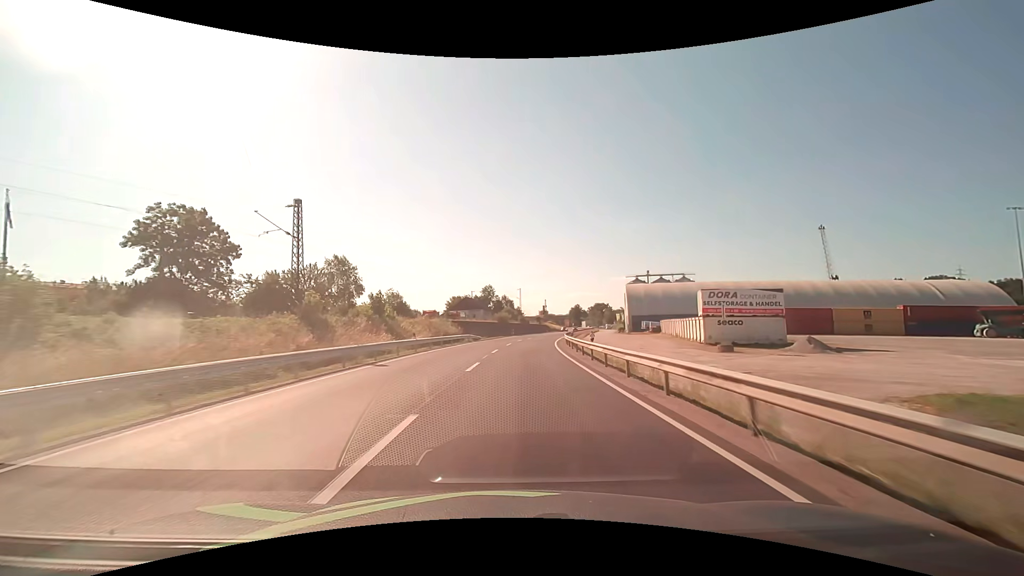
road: primary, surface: asphalt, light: Day
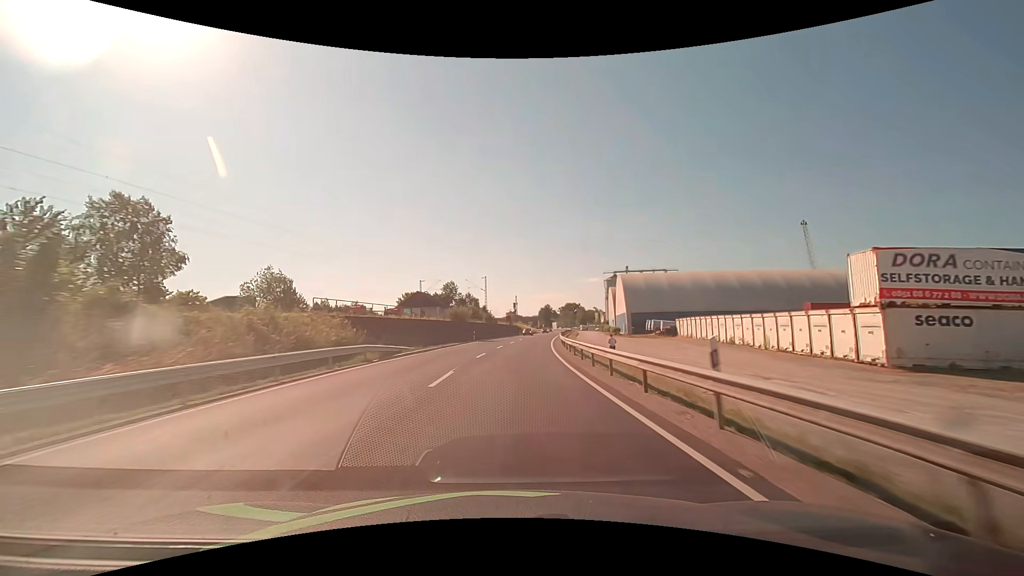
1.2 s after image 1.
(+0.9, +28.0) m; +4°
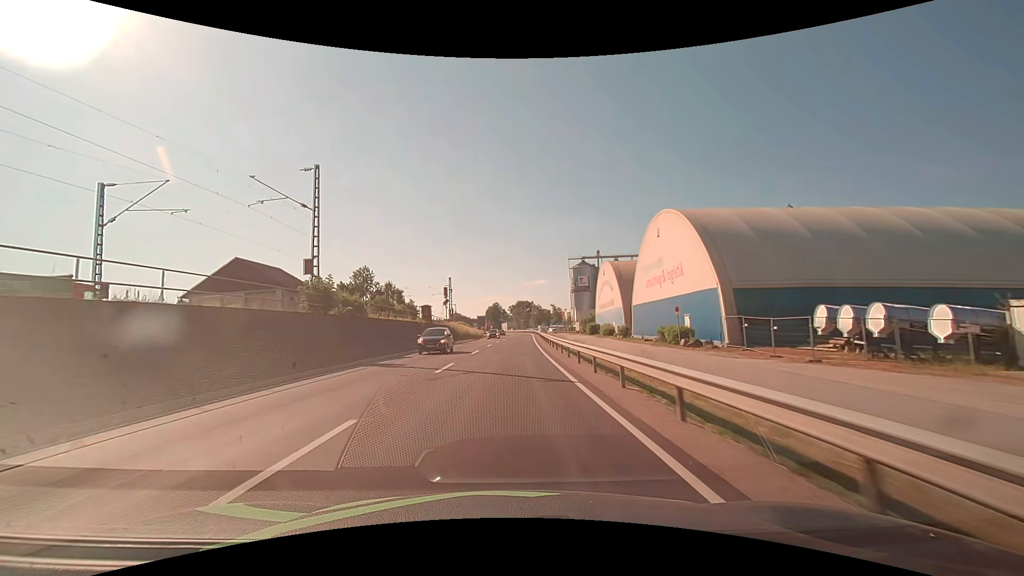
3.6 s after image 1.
(+3.4, +56.2) m; +6°
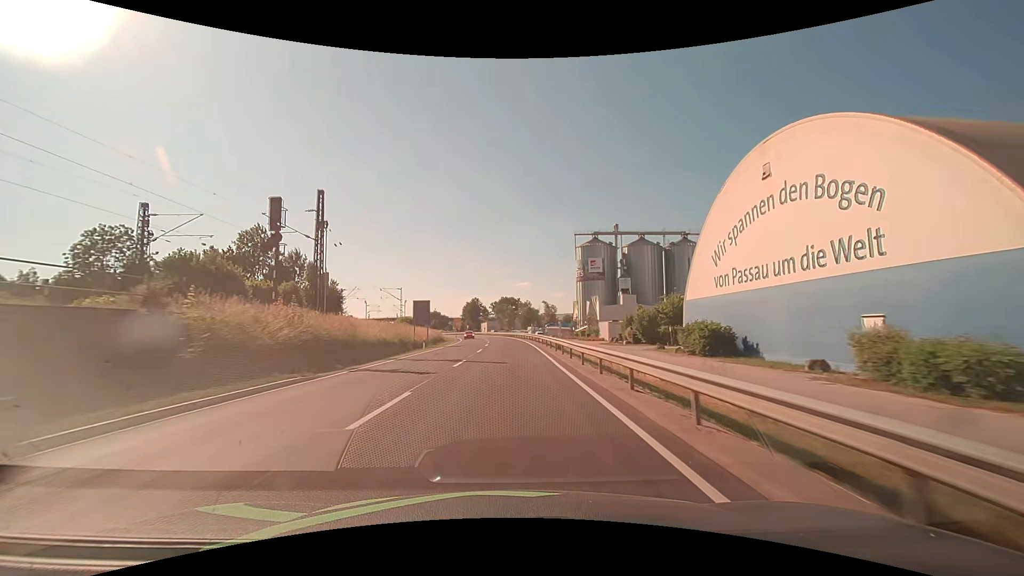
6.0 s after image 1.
(+1.4, +56.6) m; +2°
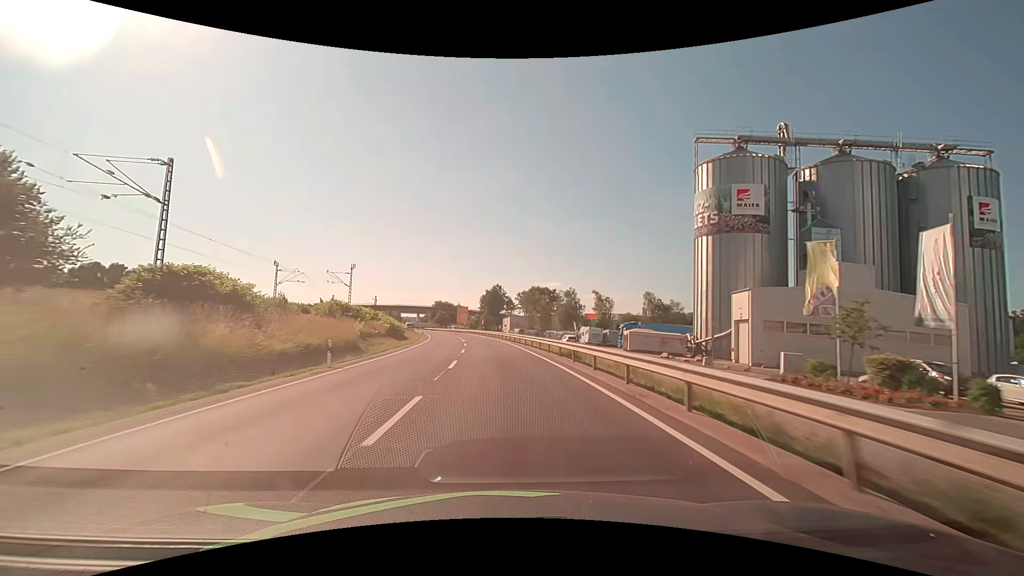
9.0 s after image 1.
(-1.4, +70.8) m; -3°
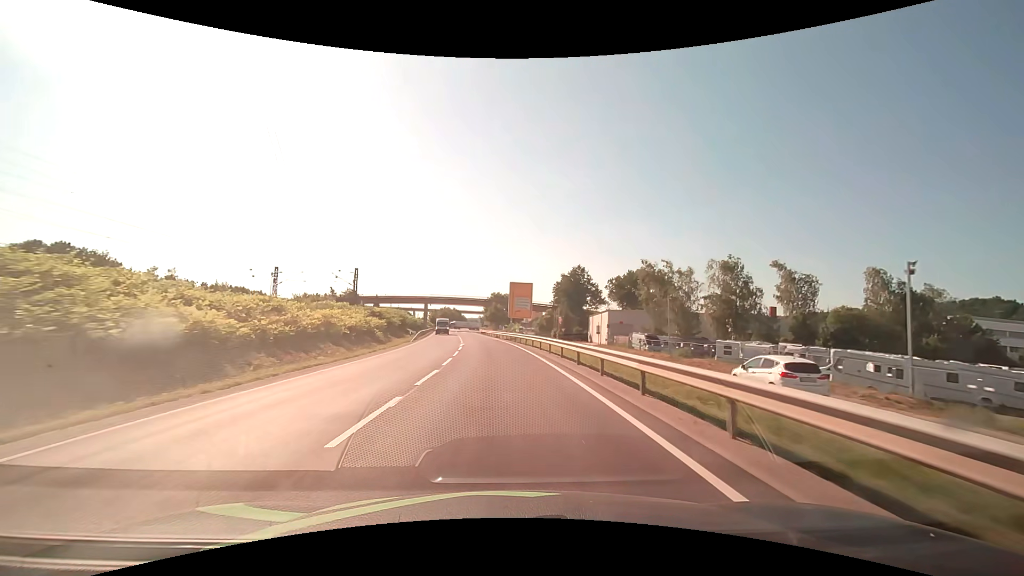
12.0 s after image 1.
(-4.6, +69.7) m; -8°
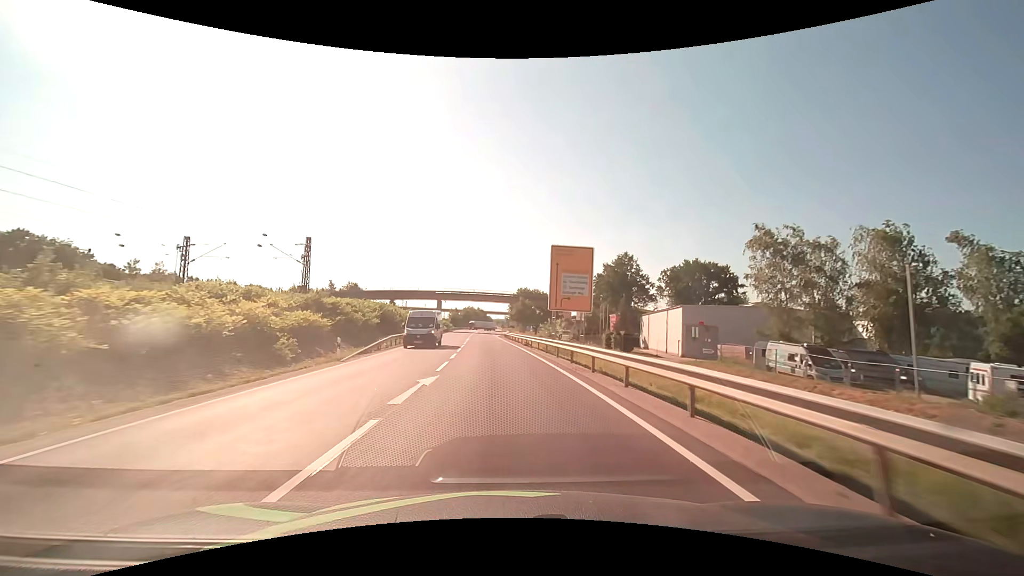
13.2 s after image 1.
(-0.7, +26.3) m; -3°
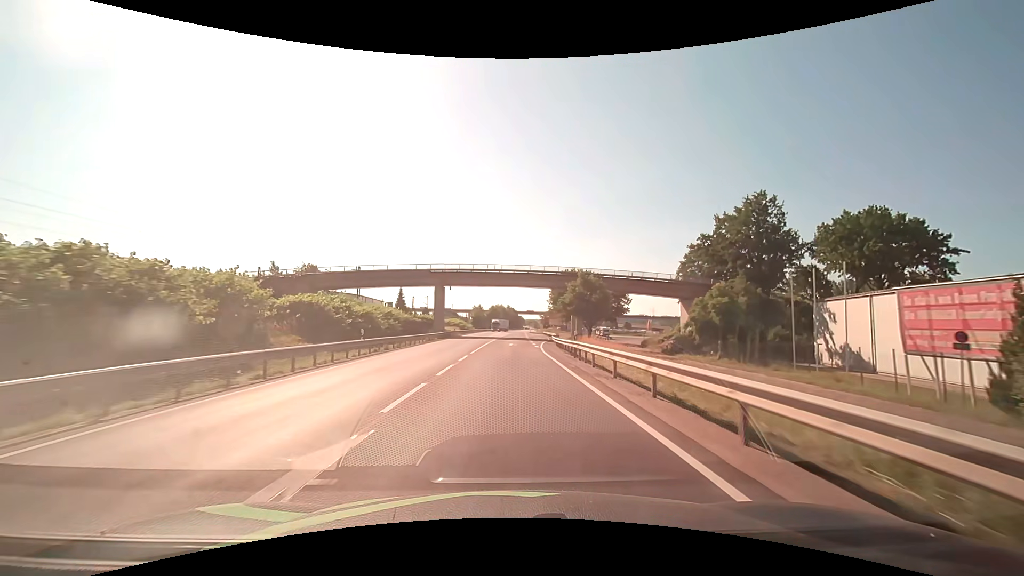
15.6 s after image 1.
(-1.9, +49.4) m; -4°
(0, +10) (0, +20) (0, +30) (+1, +40) (+2, +50) (+2, +60) (+3, +70) (+4, +80) (+5, +90) (+6, +100) m
